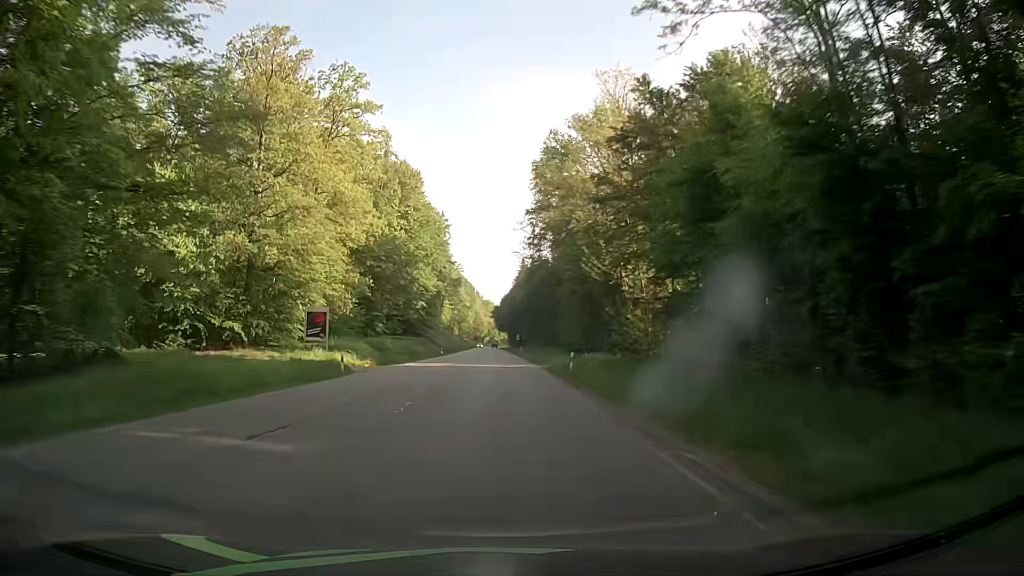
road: secondary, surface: asphalt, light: Day
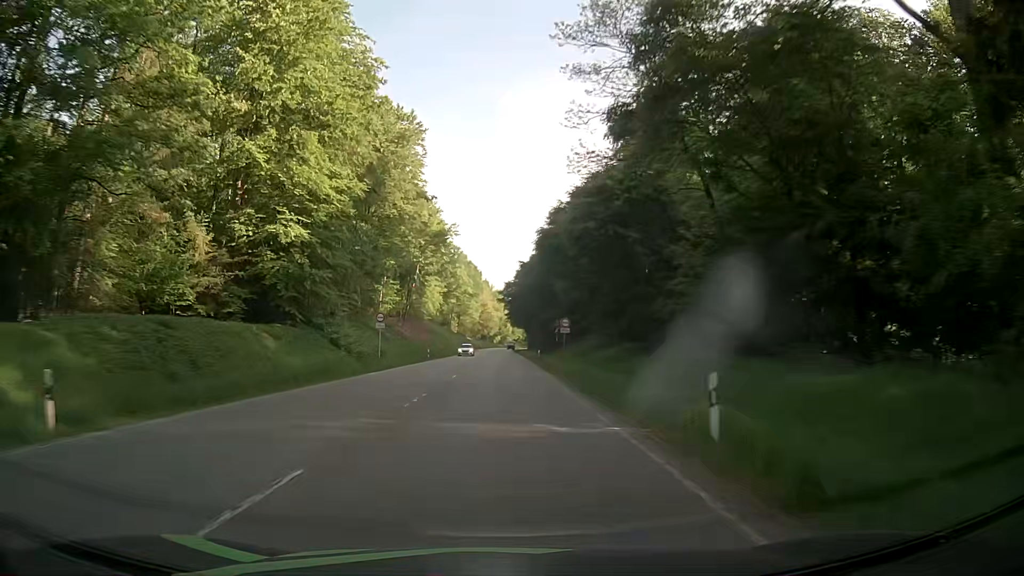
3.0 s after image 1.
(-0.5, +78.1) m; -1°
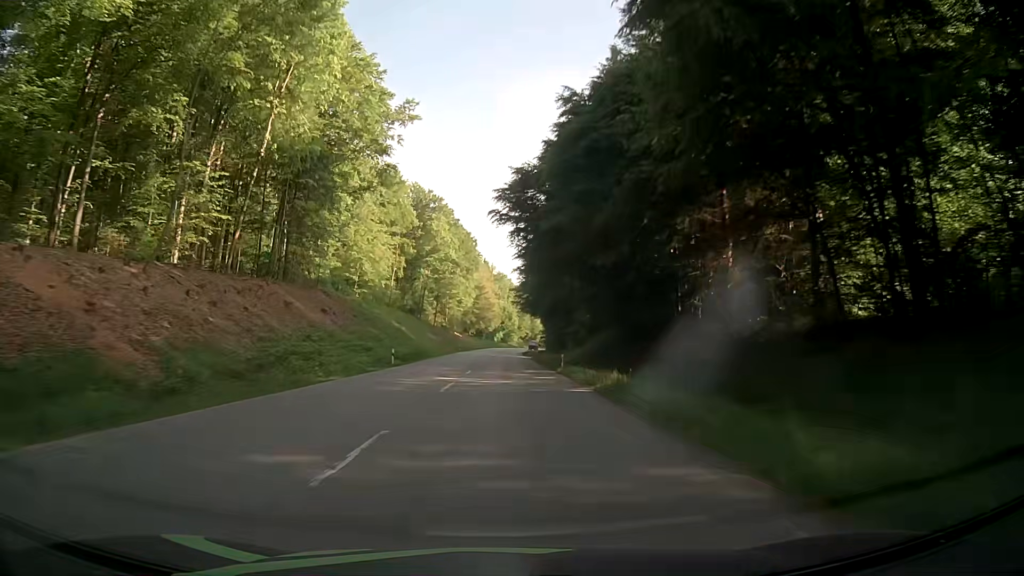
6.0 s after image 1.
(+0.1, +78.7) m; 0°
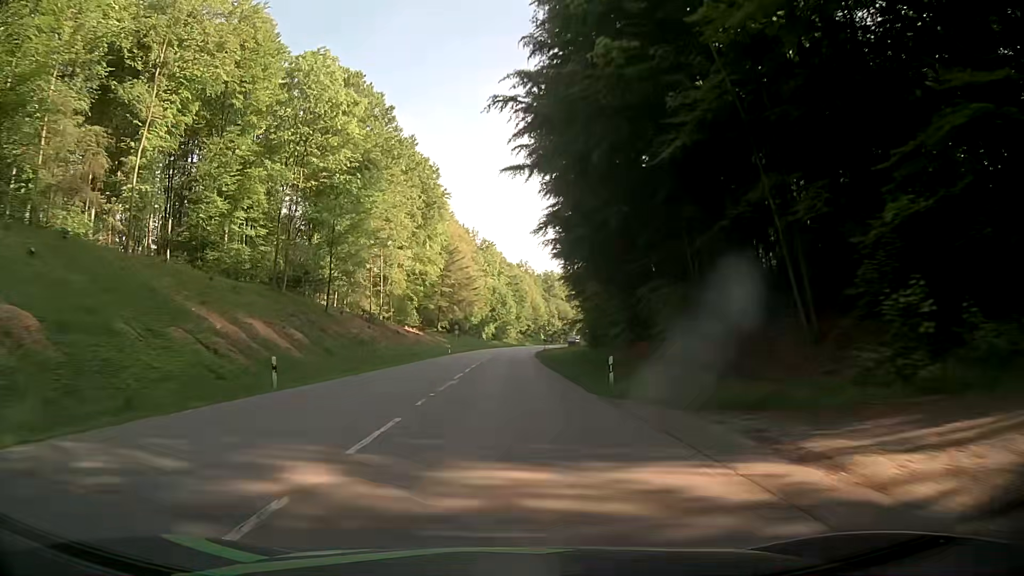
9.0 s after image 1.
(-0.3, +77.3) m; 0°
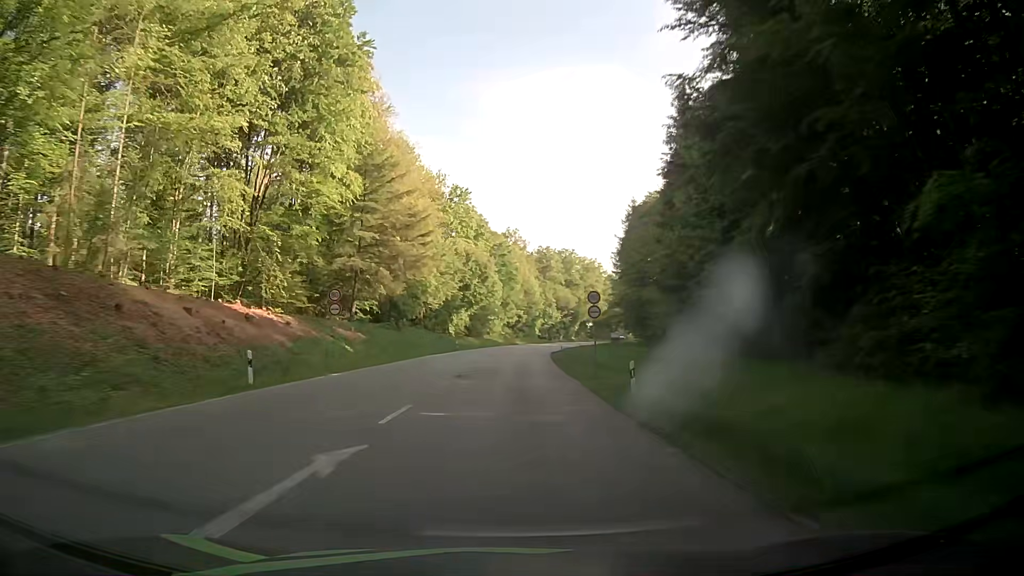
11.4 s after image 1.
(0.0, +57.4) m; +1°
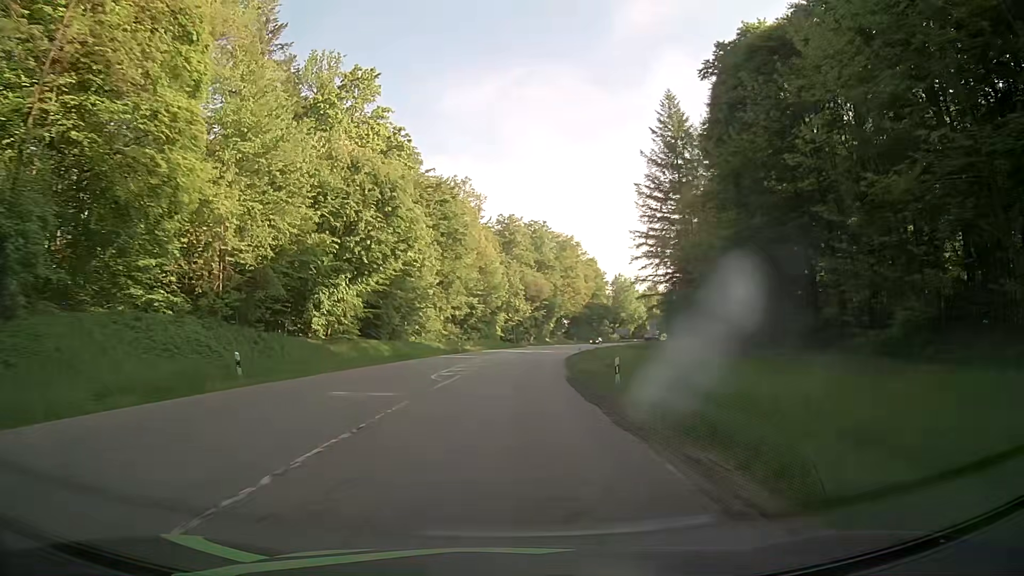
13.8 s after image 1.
(+1.5, +53.1) m; +4°
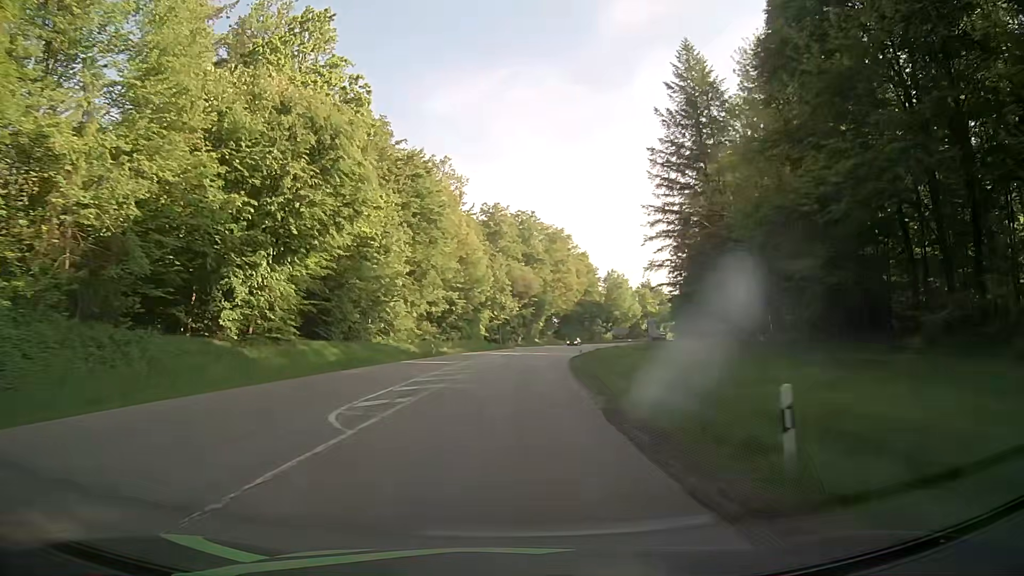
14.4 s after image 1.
(+0.1, +12.6) m; +1°
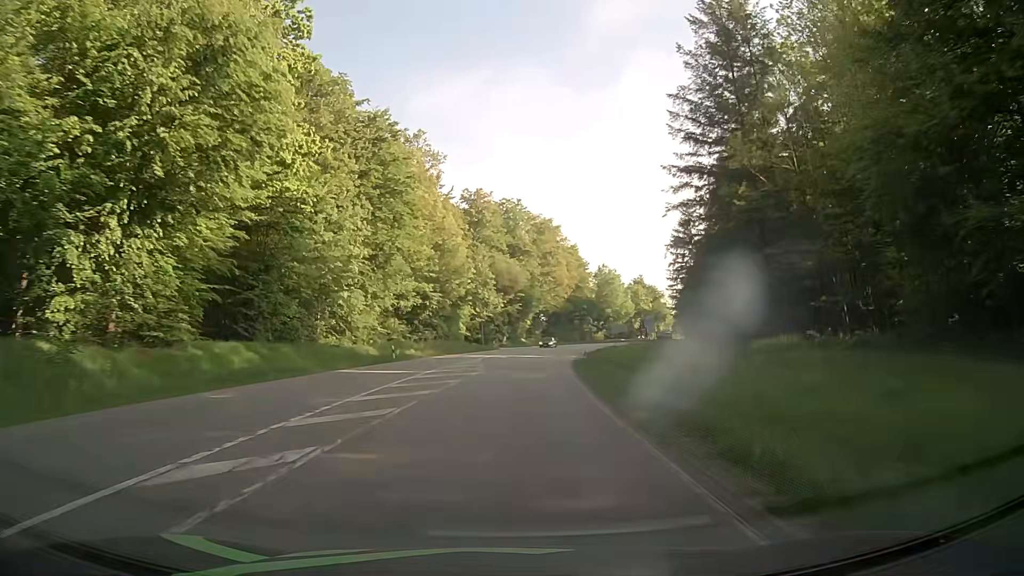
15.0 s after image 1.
(+0.3, +12.3) m; +2°
(0, +10) (0, +20) (+1, +30) (+2, +40) (+3, +50) (+4, +60) (+6, +70) (+8, +80) (+10, +89) (+12, +99) m
